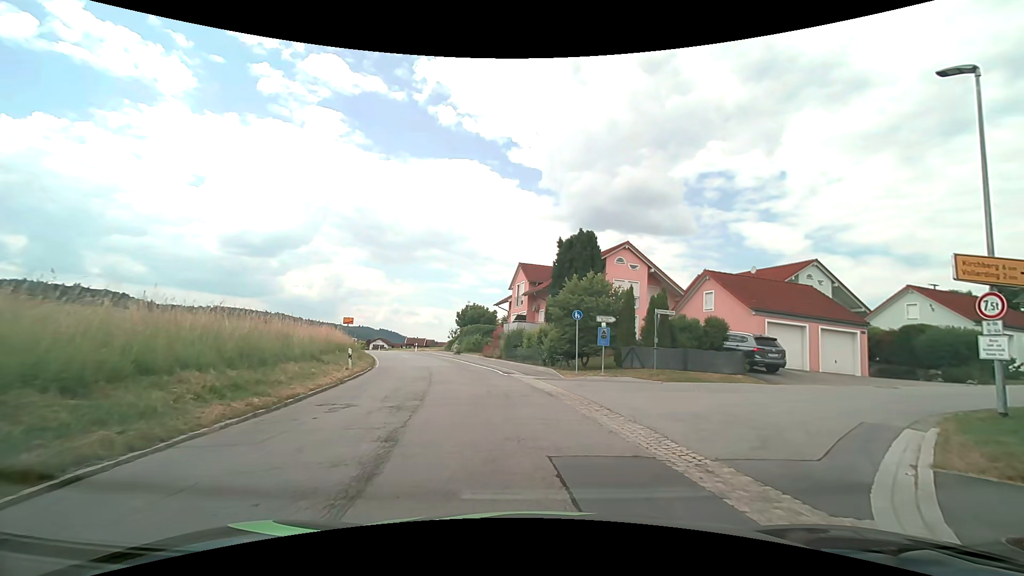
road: secondary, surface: asphalt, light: Day
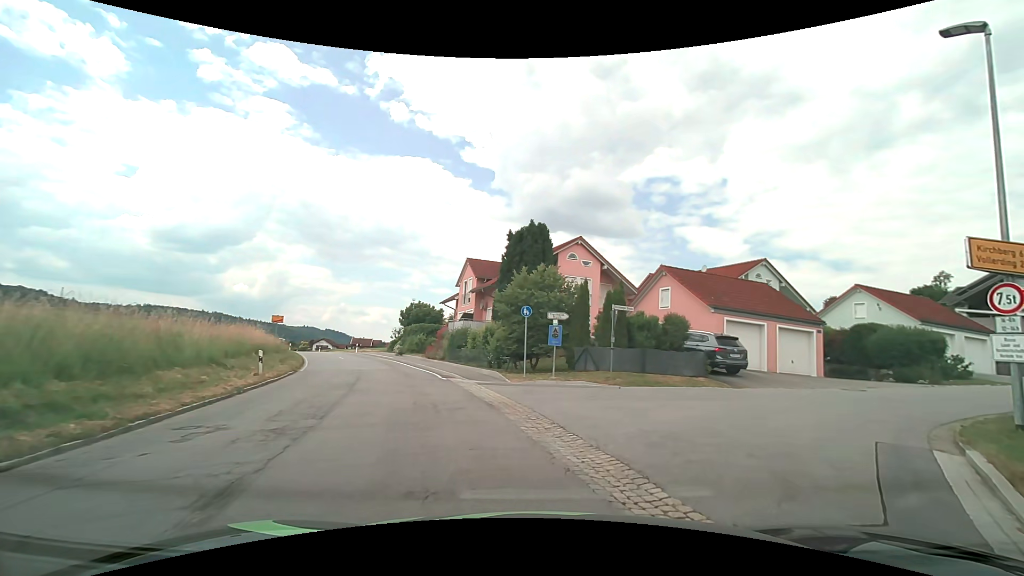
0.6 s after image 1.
(+0.1, +2.5) m; +5°
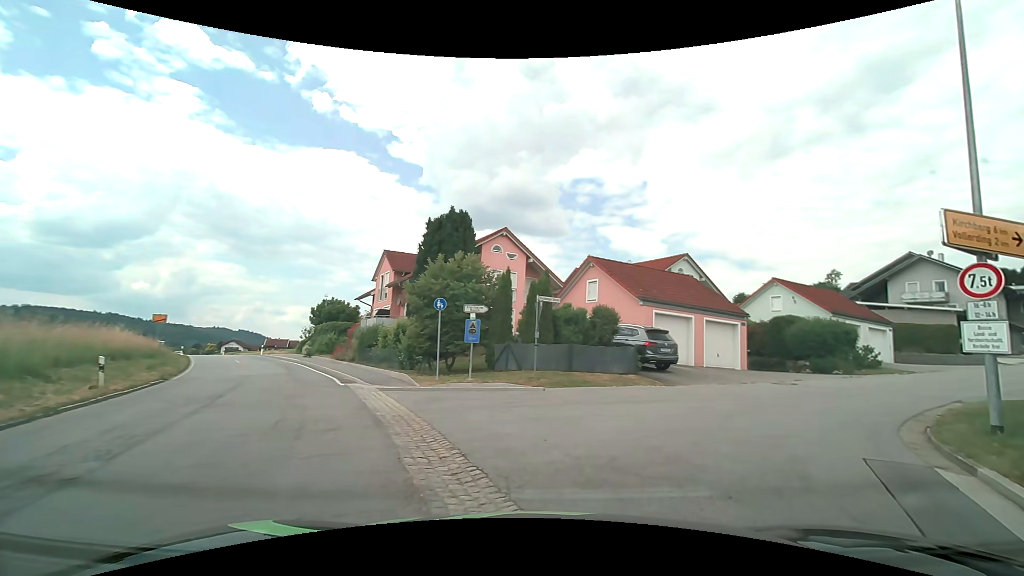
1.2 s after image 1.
(+0.2, +2.4) m; +10°
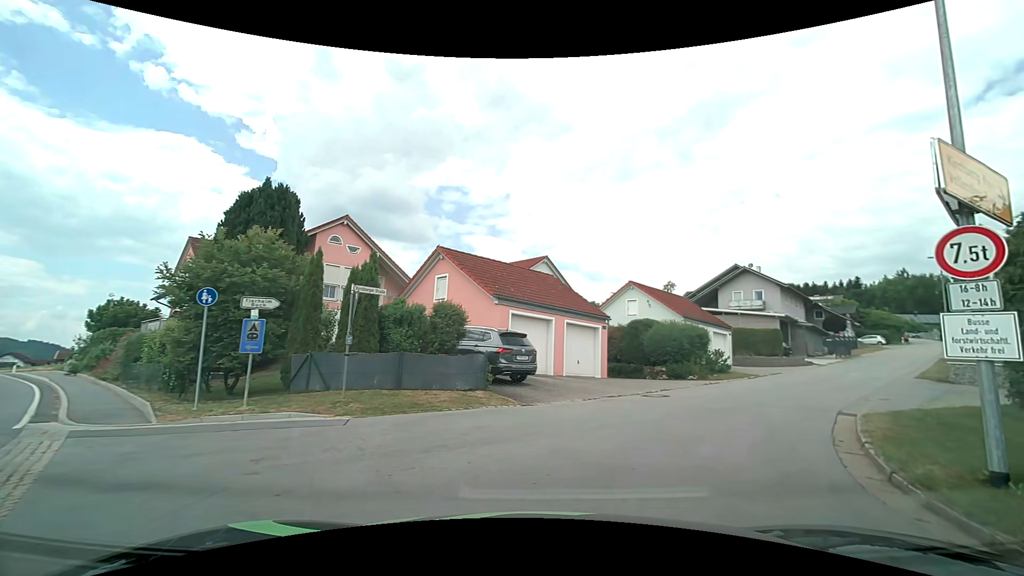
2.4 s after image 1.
(+0.5, +4.2) m; +14°
